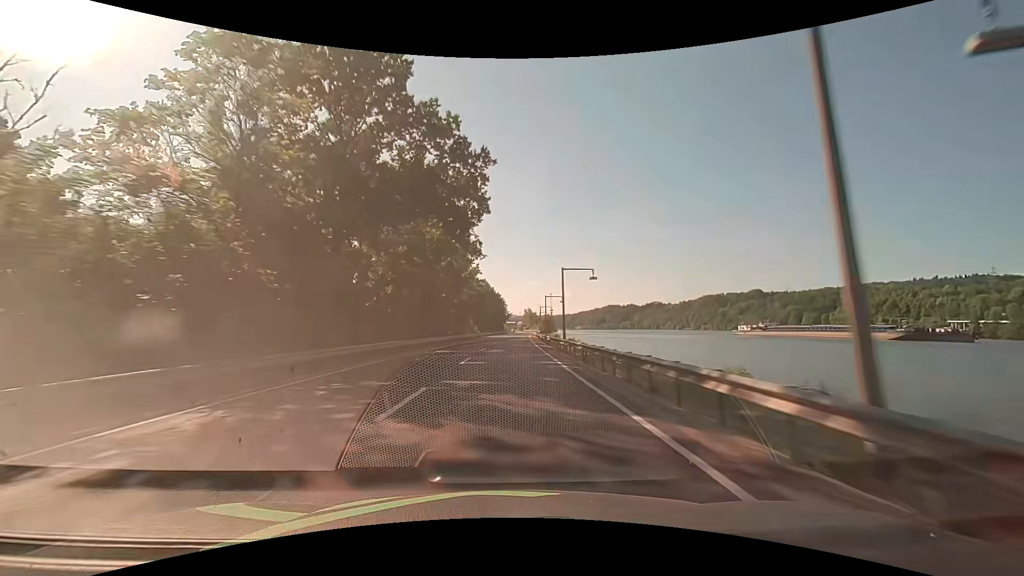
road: primary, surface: asphalt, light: Day
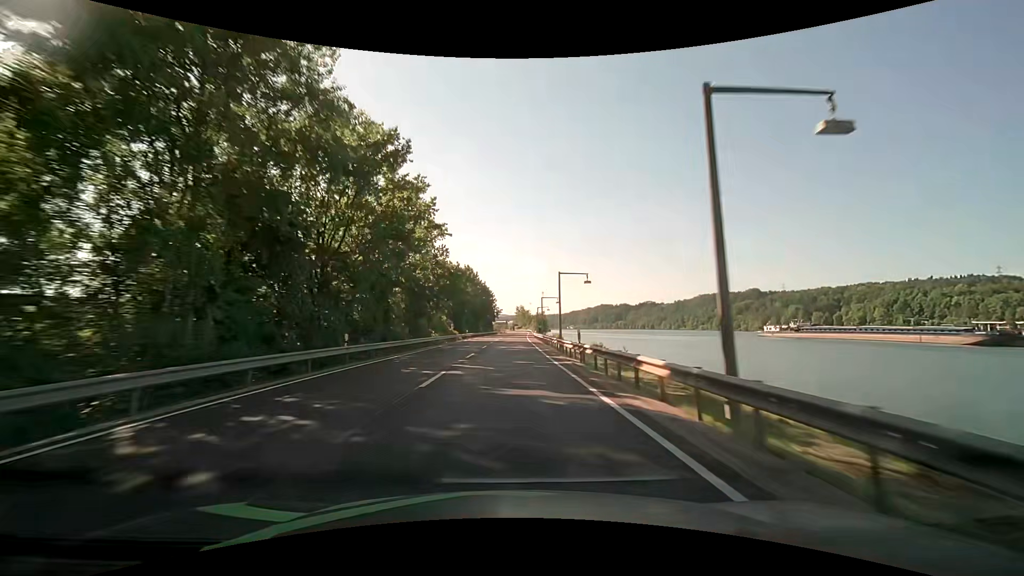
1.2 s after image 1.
(+0.3, +31.7) m; +1°
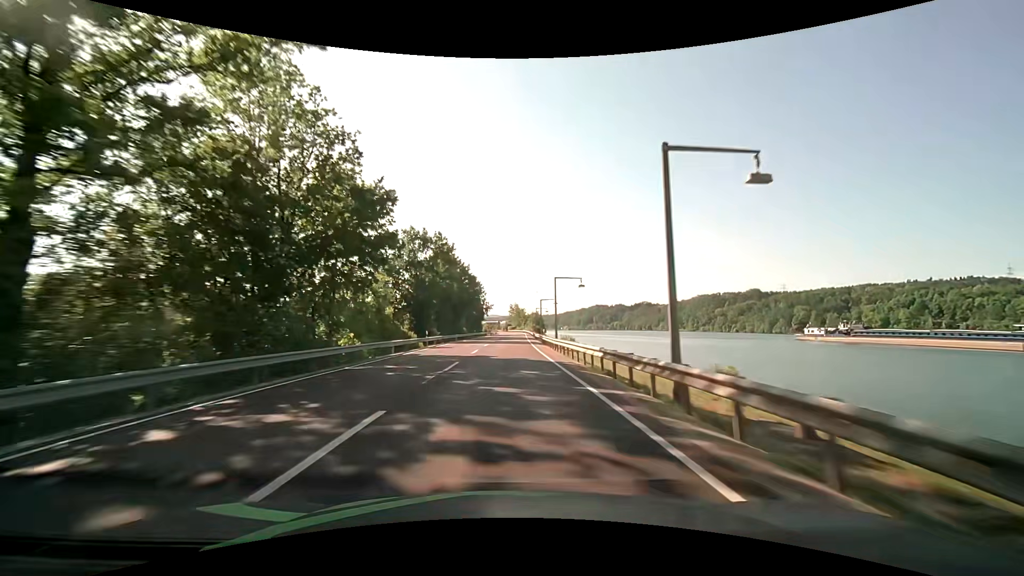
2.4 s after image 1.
(+0.2, +31.7) m; +1°
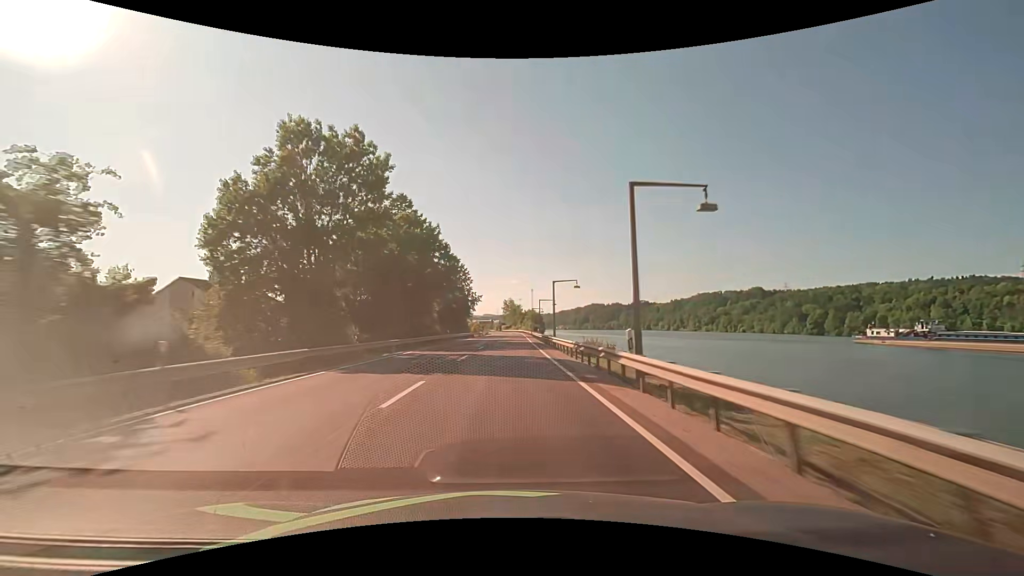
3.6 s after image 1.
(+0.3, +31.6) m; +1°
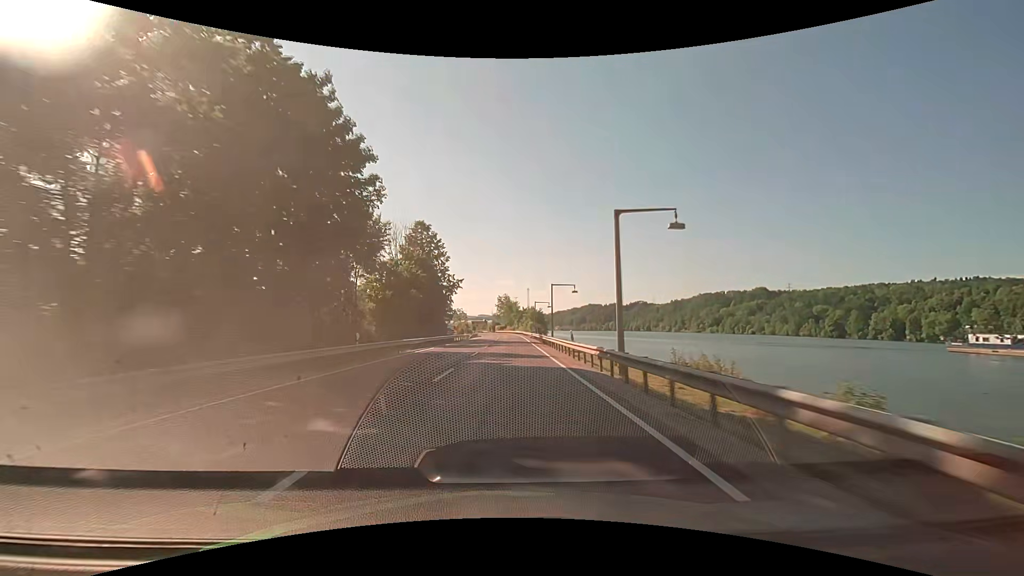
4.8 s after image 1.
(+0.2, +31.7) m; +1°
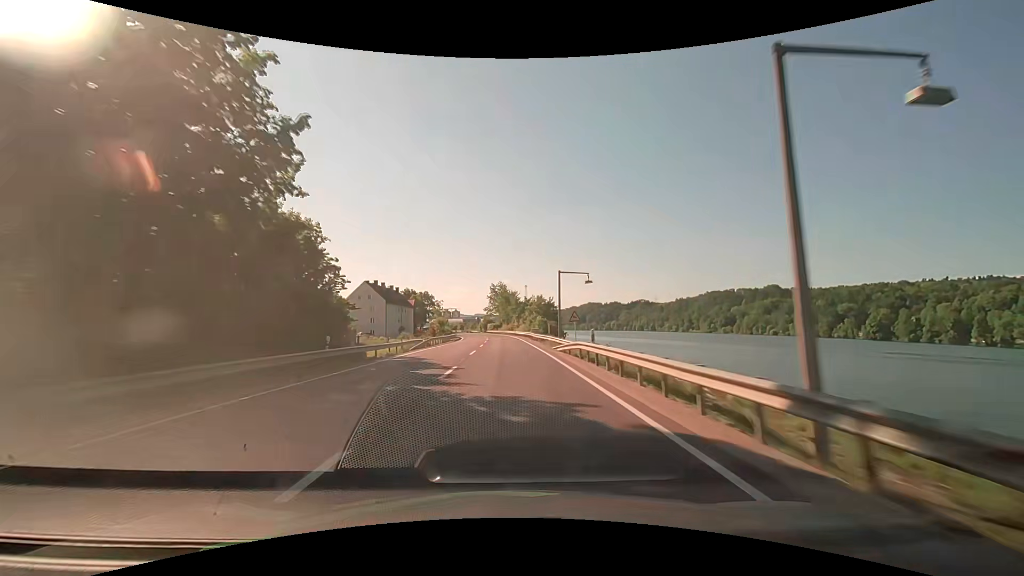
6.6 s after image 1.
(+0.3, +47.4) m; 0°
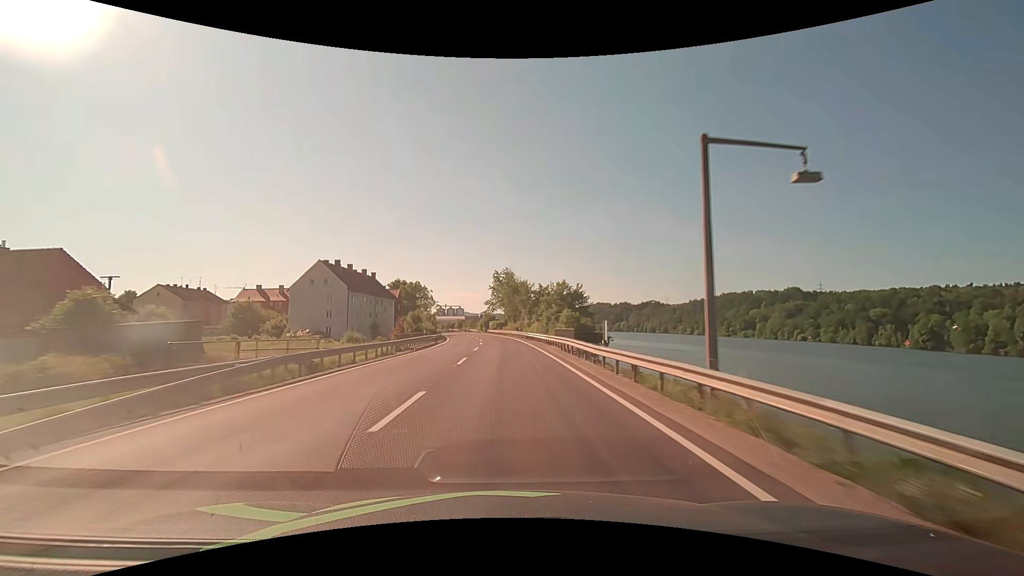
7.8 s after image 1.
(-0.1, +30.9) m; -1°
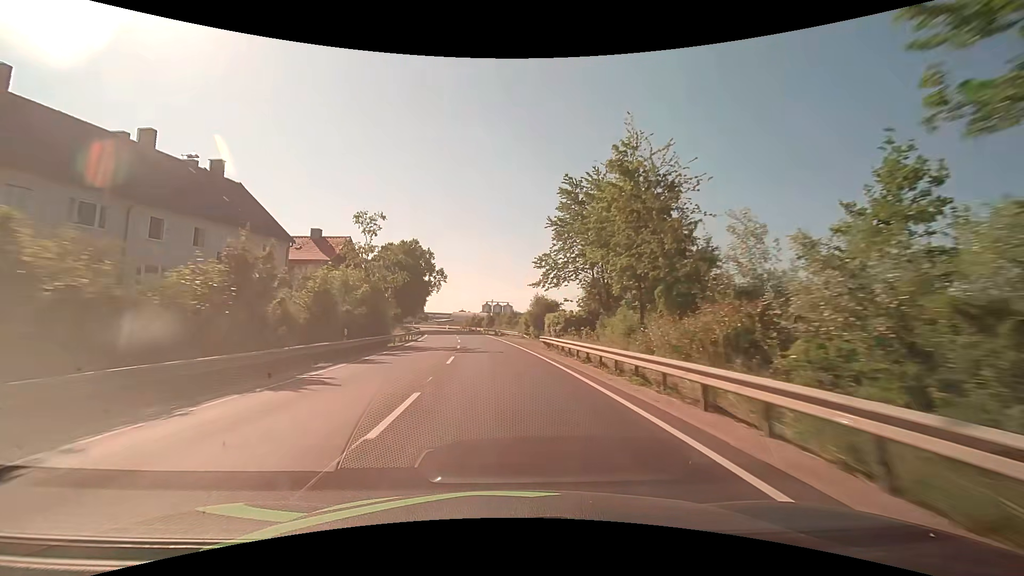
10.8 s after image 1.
(-2.9, +72.6) m; -6°
(0, +10) (0, +20) (-1, +30) (-2, +40) (-3, +50) (-4, +60) (-5, +70) (-7, +80) (-9, +89) (-11, +99) m
